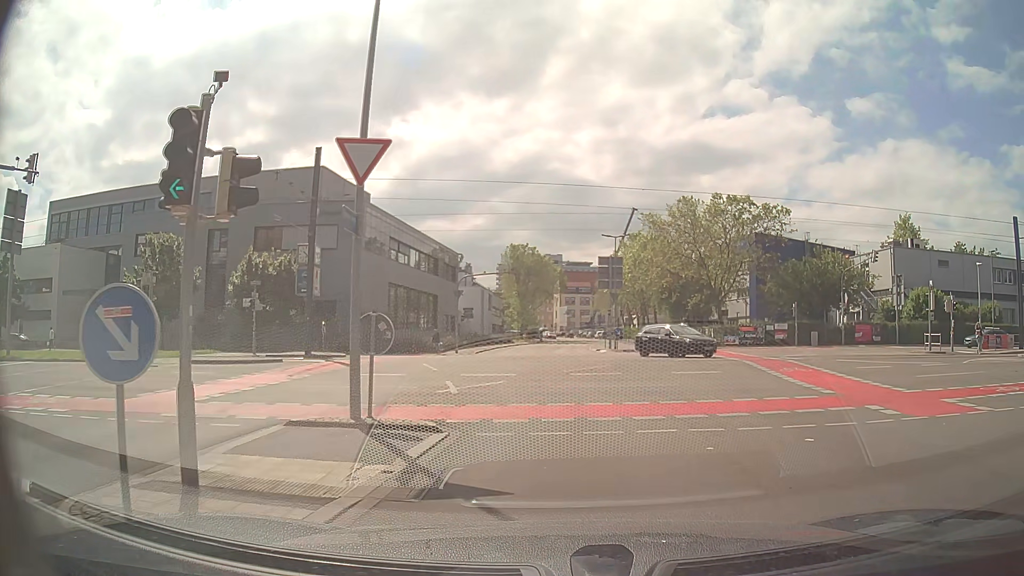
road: secondary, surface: asphalt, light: Day
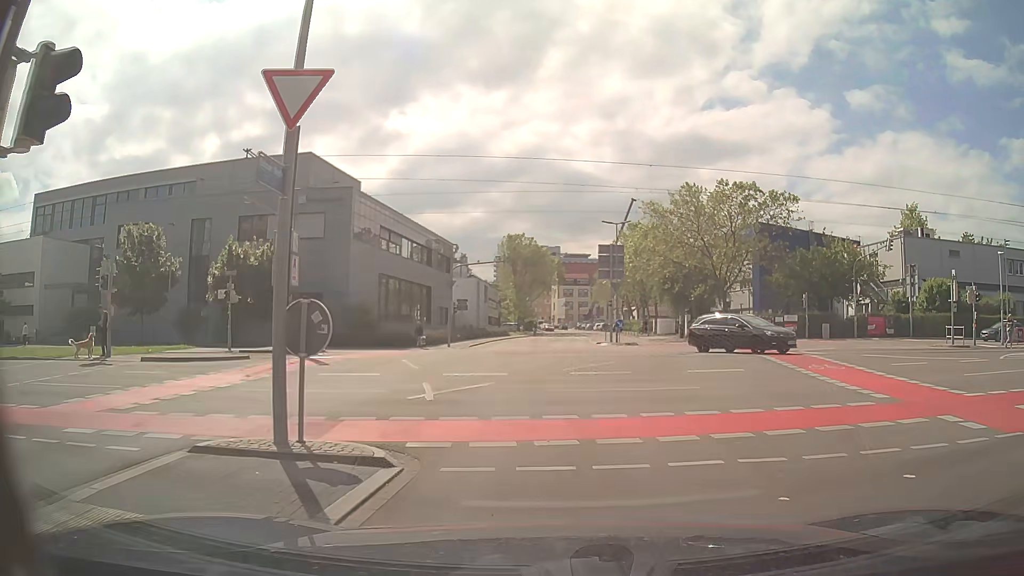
(0.0, +2.7) m; 0°
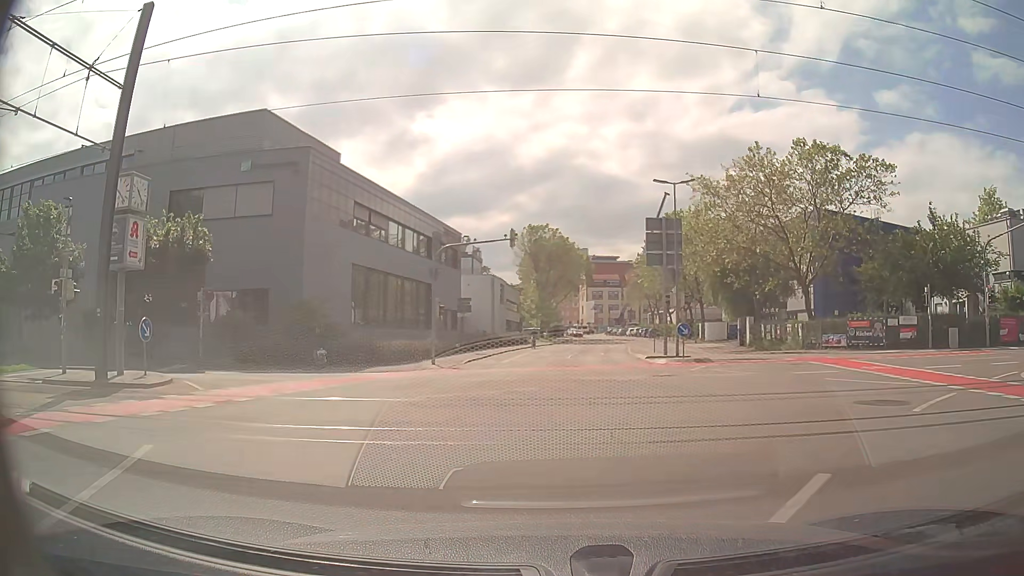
(0.0, +14.4) m; -2°
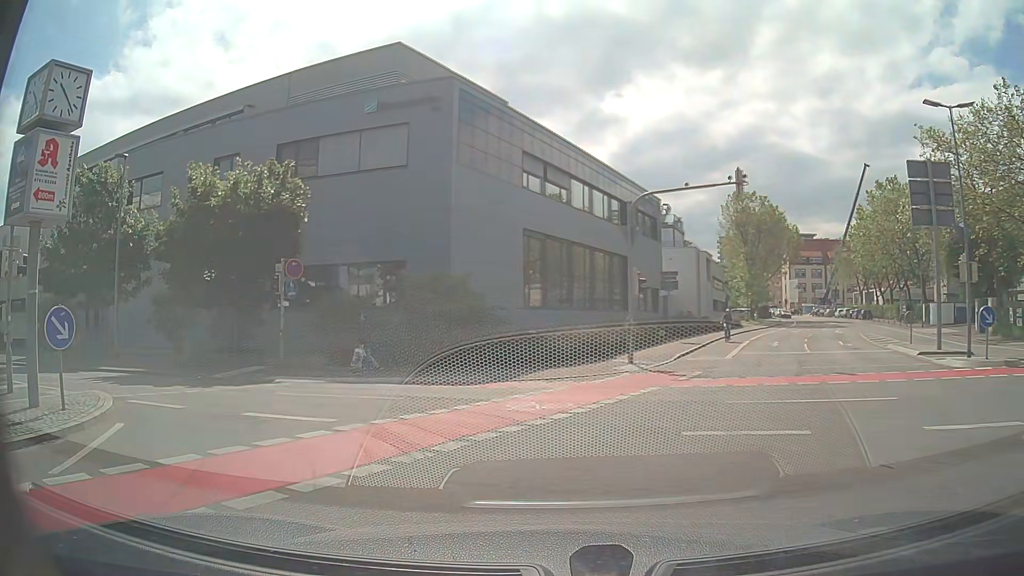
(-1.1, +9.7) m; -15°
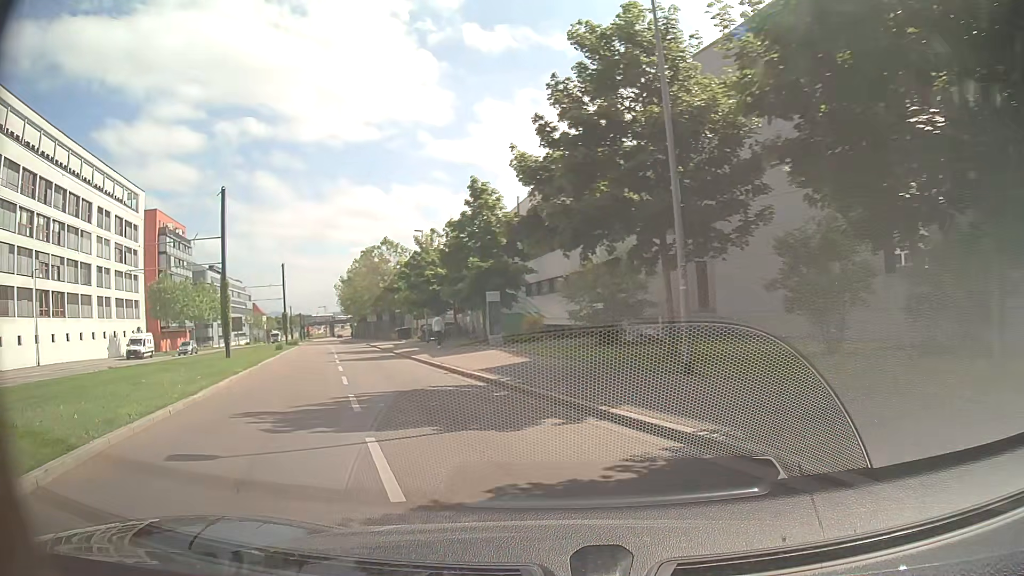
(-7.4, +13.9) m; -57°
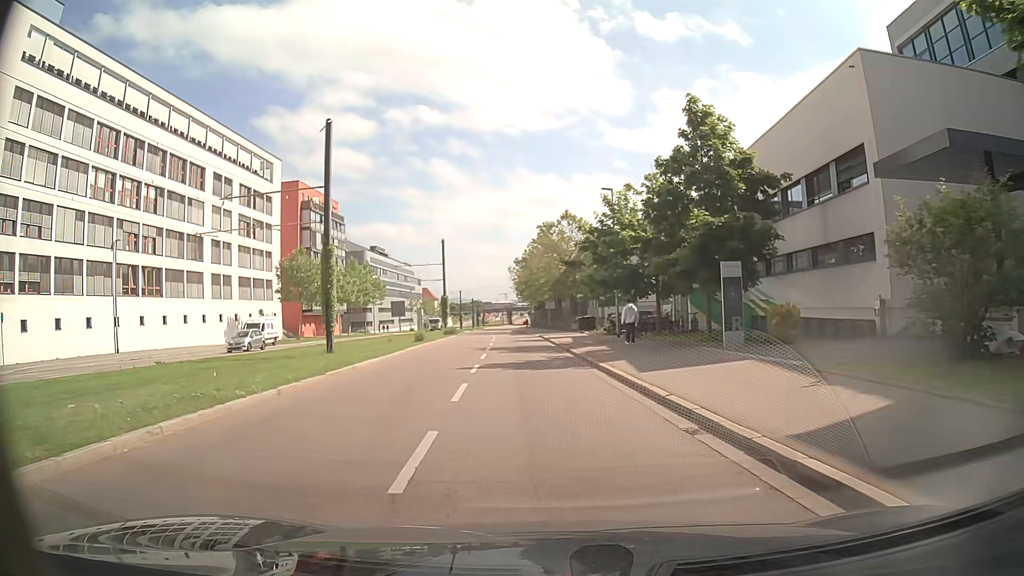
(-2.4, +12.1) m; -17°
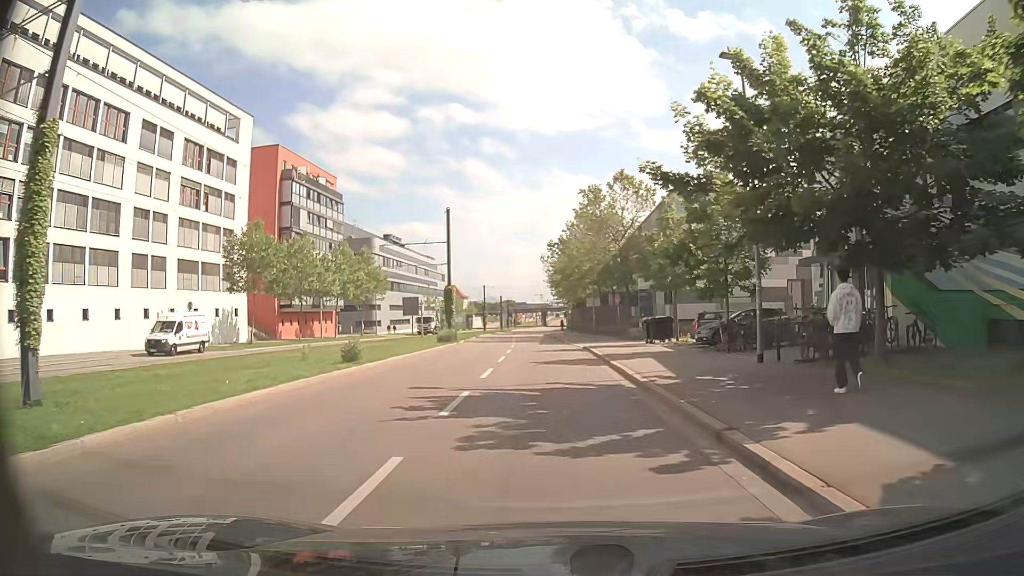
(-0.6, +20.1) m; -3°
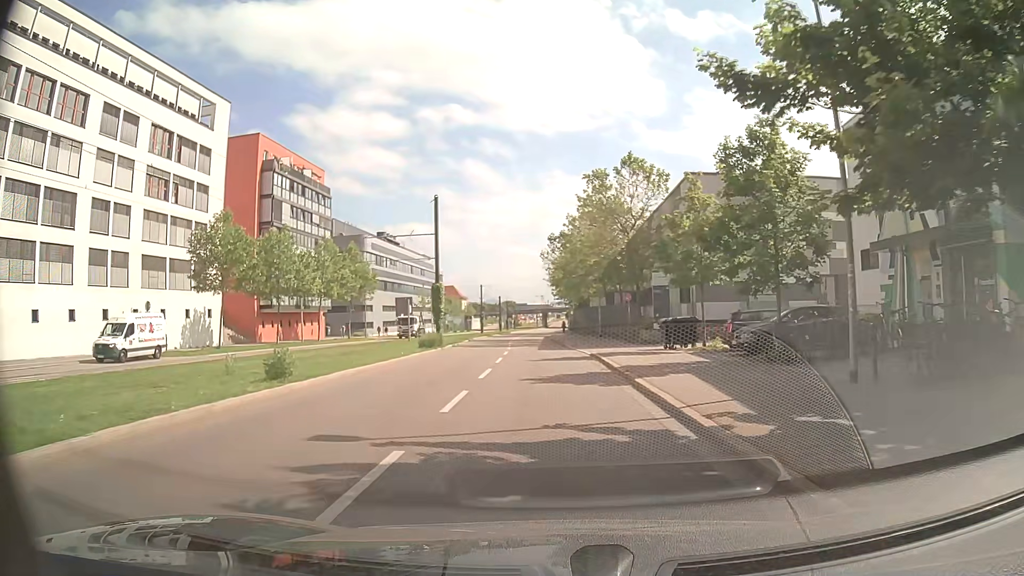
(0.0, +5.7) m; 0°
(0, +10) (0, +20) (-1, +30) (-1, +40) (-1, +50) (-2, +60) (-2, +70) (-2, +80) (-2, +90) (-2, +100) m
